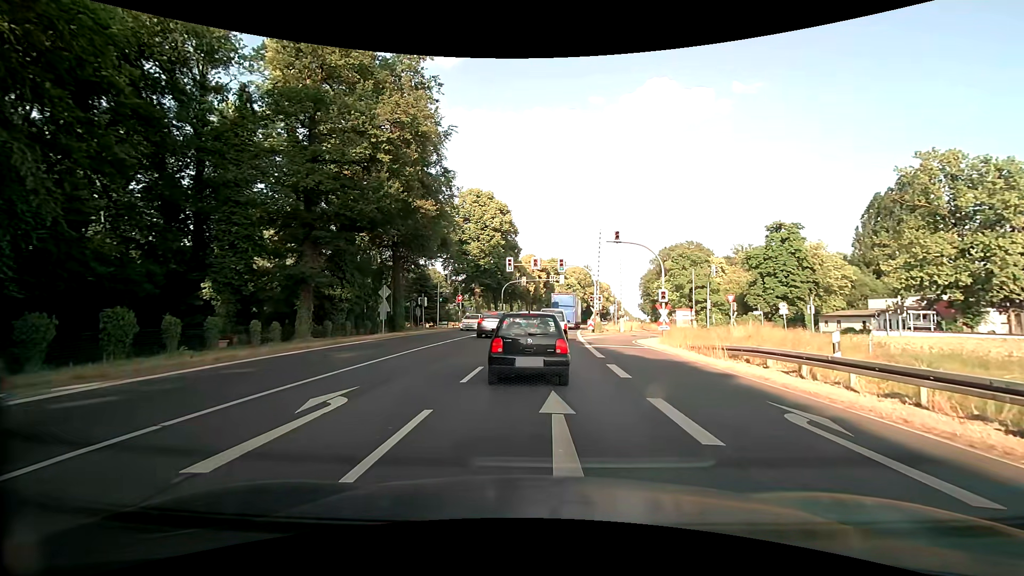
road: primary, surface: asphalt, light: Day
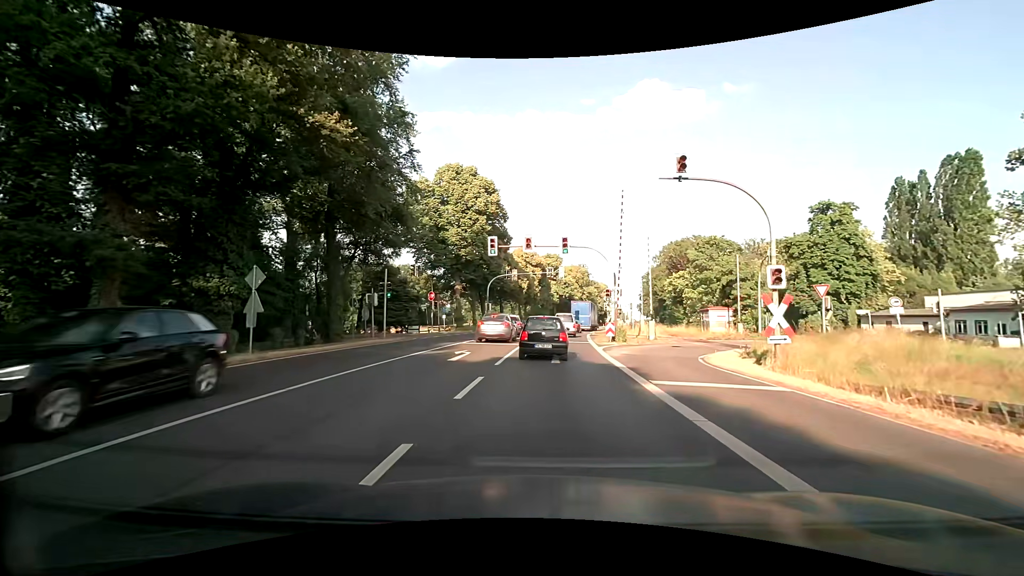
(+0.2, +14.3) m; +1°
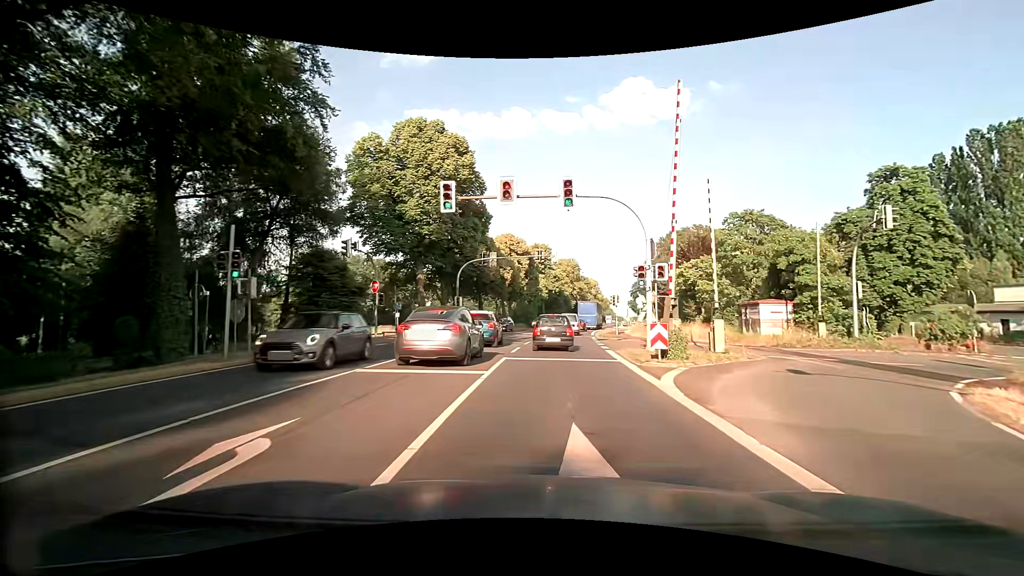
(+0.2, +14.0) m; +2°
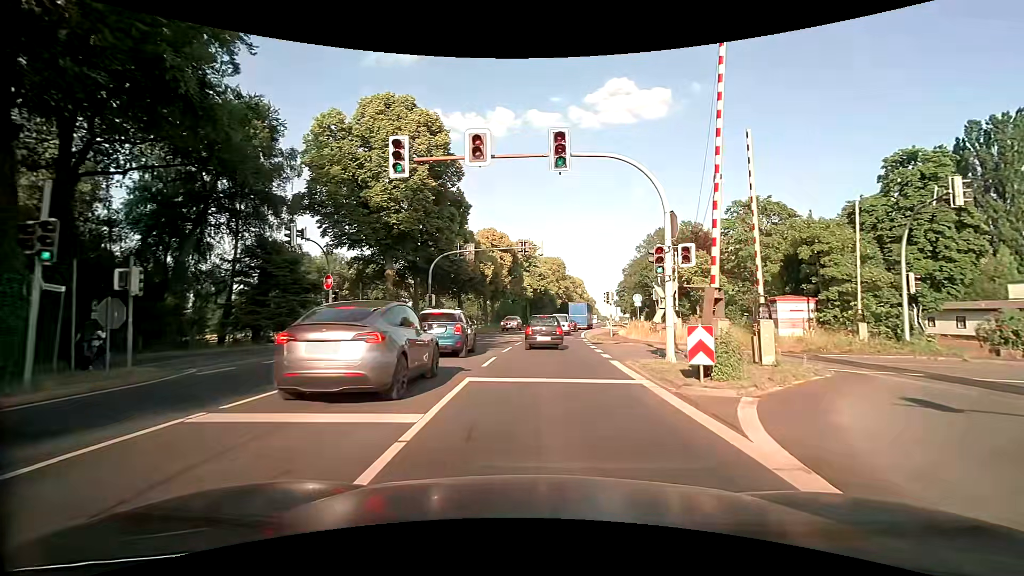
(+0.1, +5.3) m; +1°
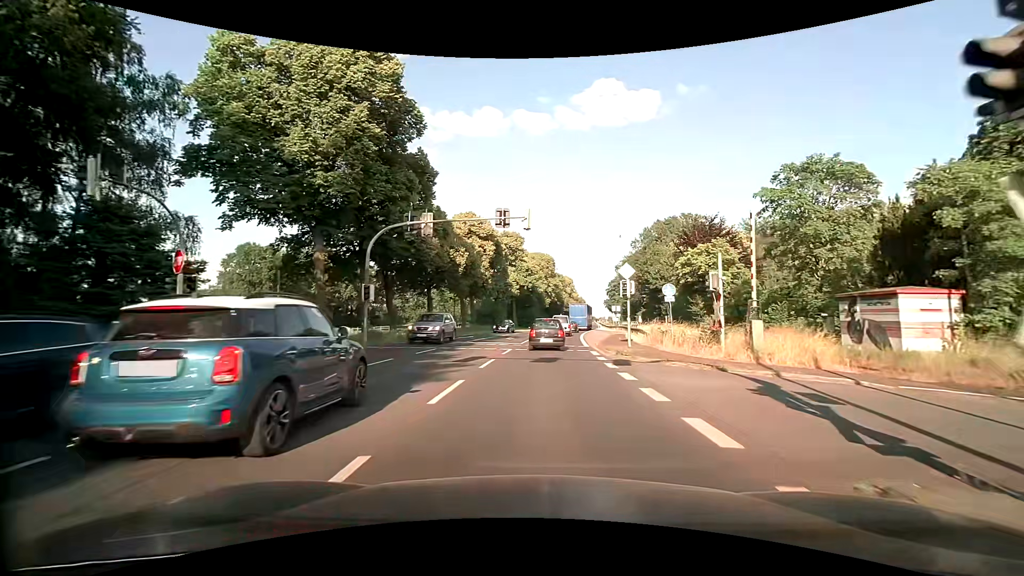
(+0.2, +11.6) m; +1°
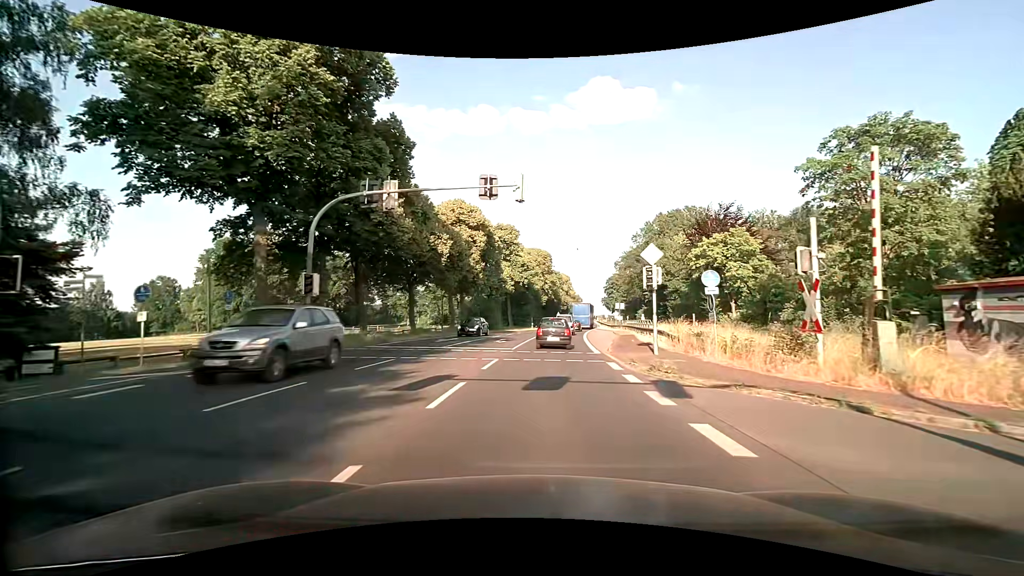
(+0.1, +6.3) m; +1°
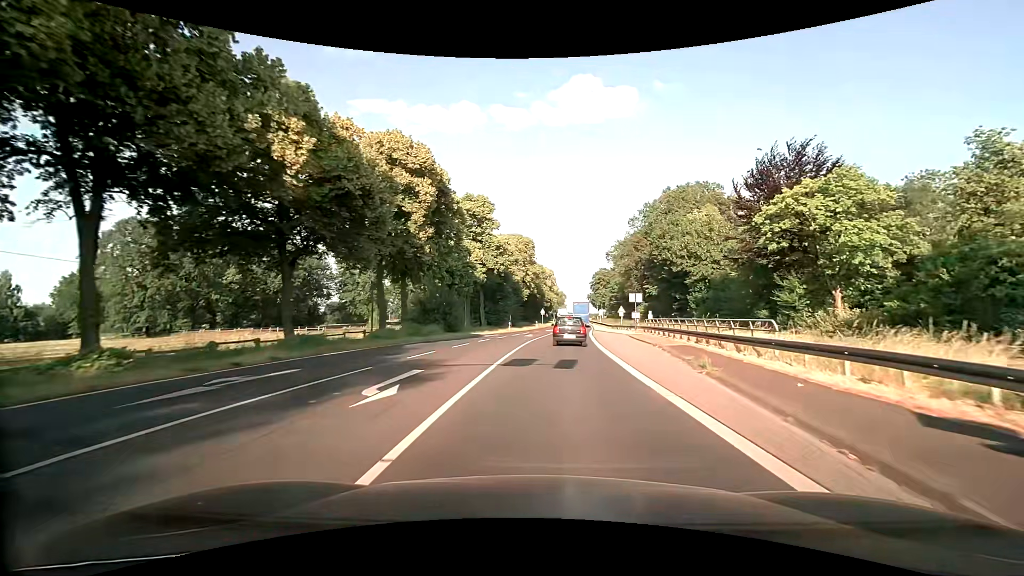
(+0.3, +20.7) m; +2°
